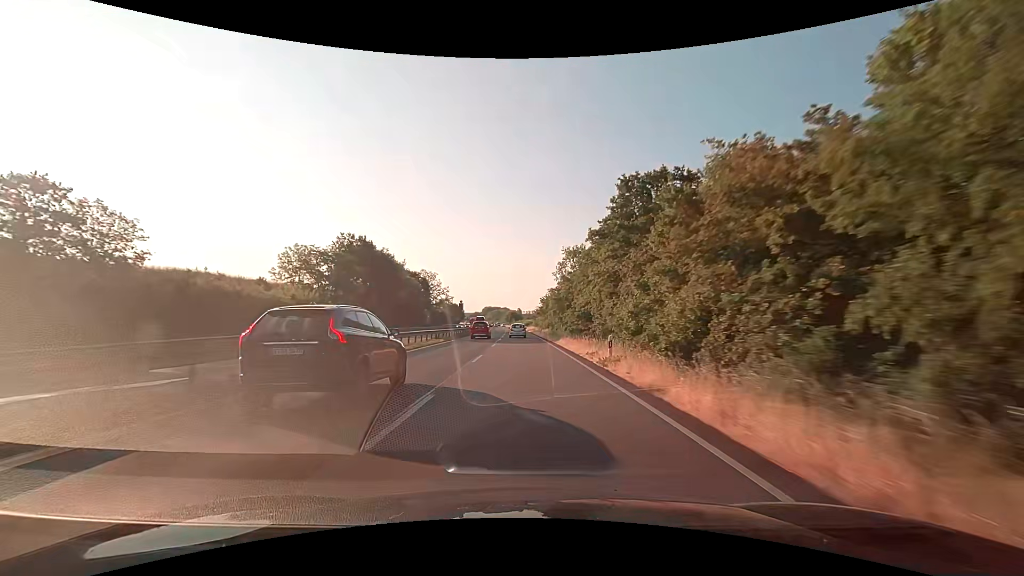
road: trunk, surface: asphalt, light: Day
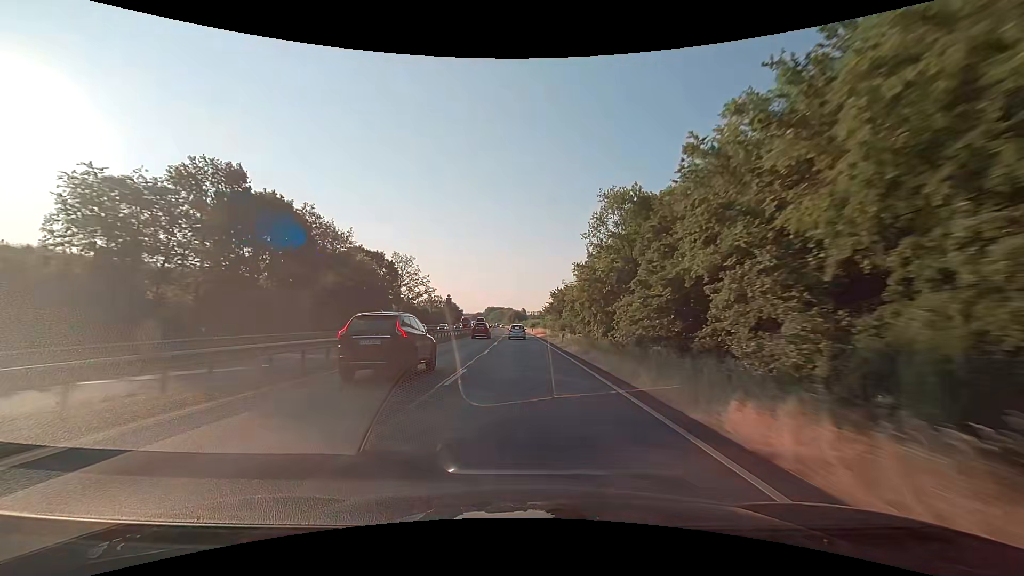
(-0.1, +31.0) m; 0°
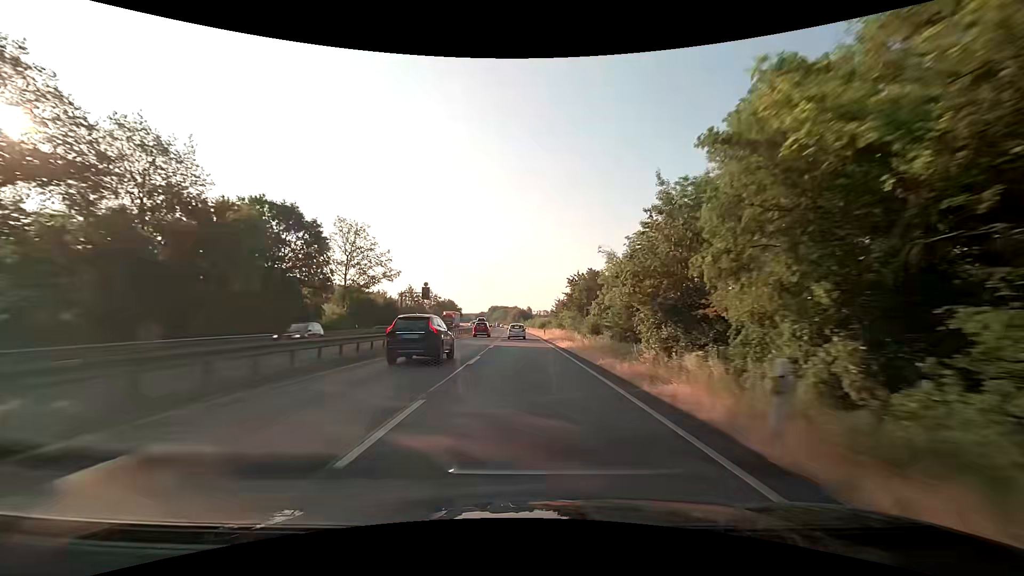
(-0.2, +30.9) m; -1°
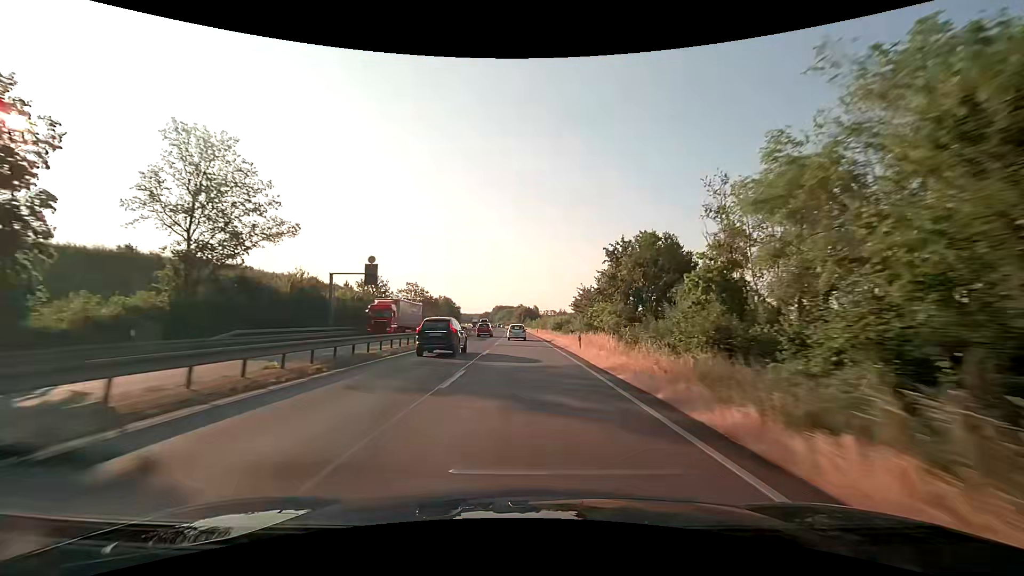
(-0.2, +30.8) m; -1°
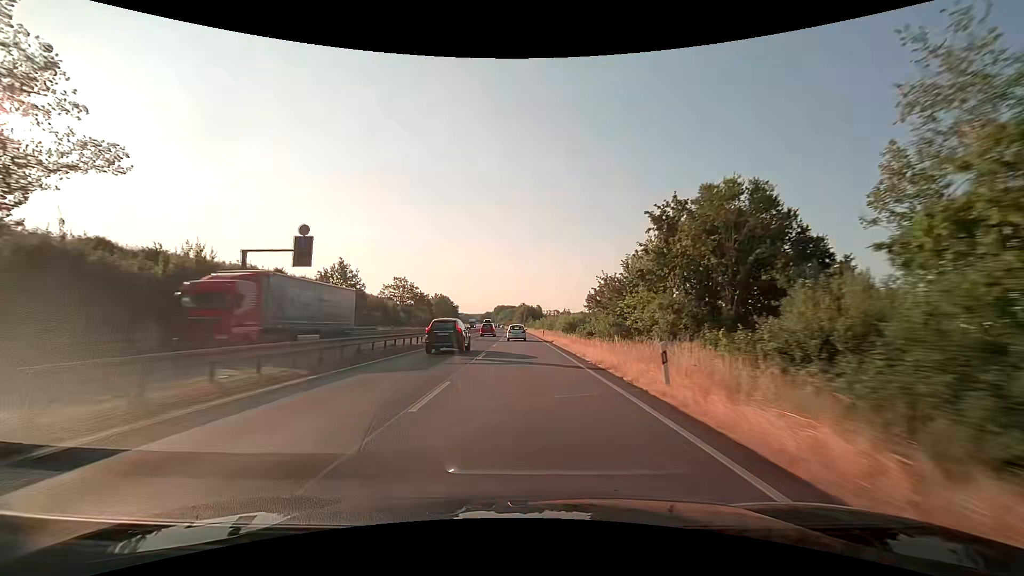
(0.0, +15.3) m; 0°
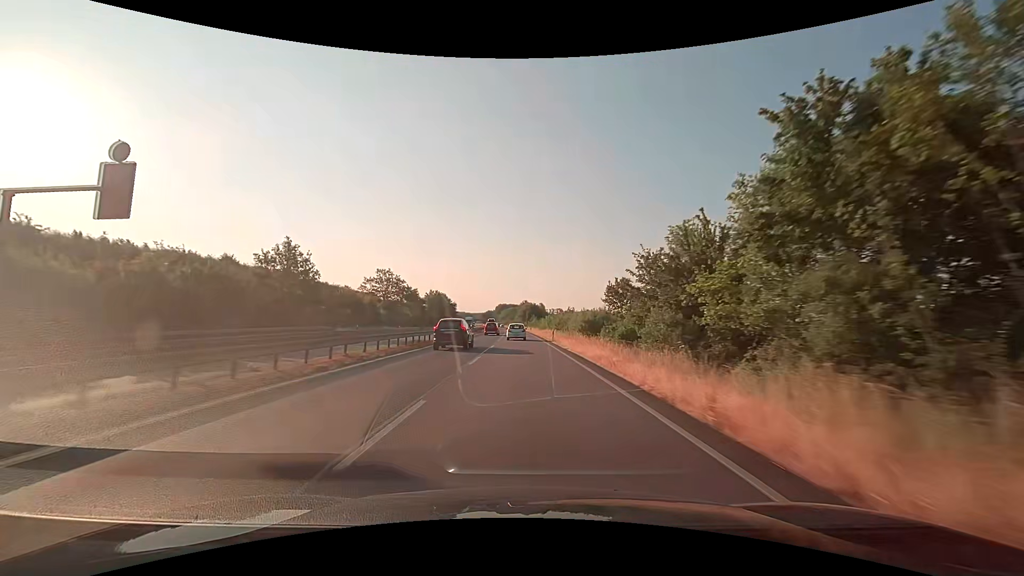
(0.0, +15.3) m; 0°
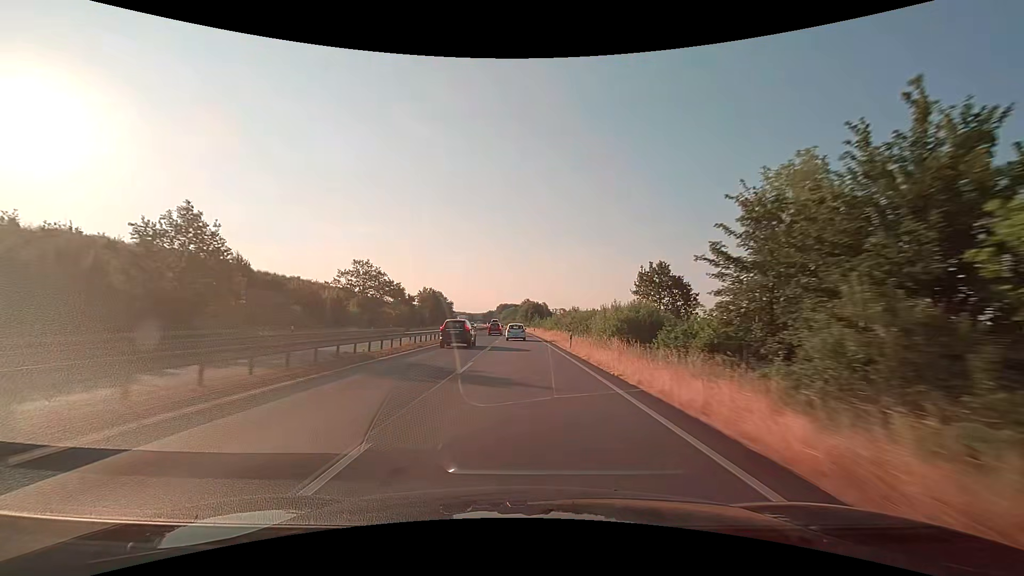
(0.0, +15.2) m; 0°
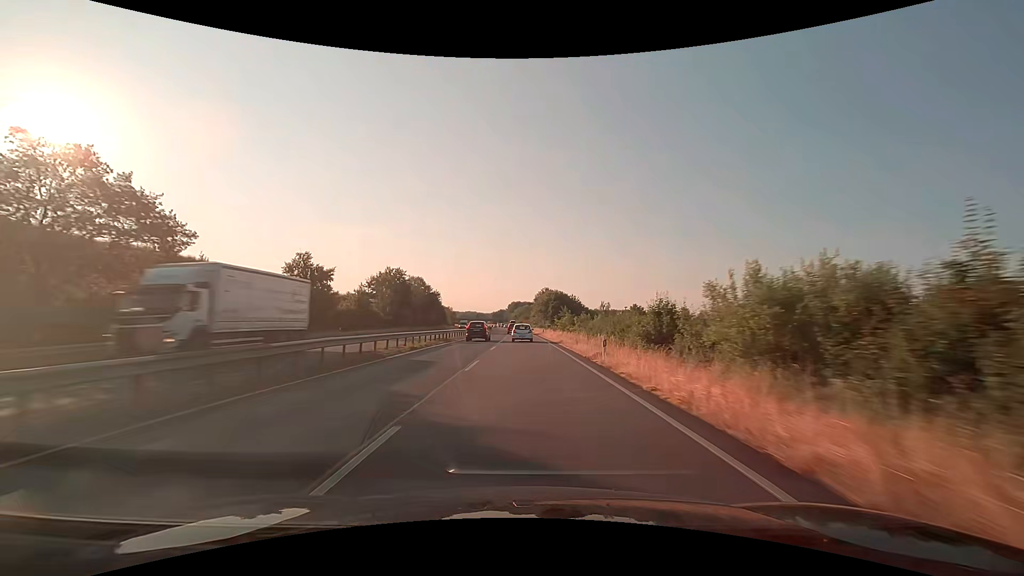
(-0.7, +60.3) m; -1°
(0, +10) (0, +20) (0, +30) (0, +40) (0, +50) (0, +60) (-1, +70) (-1, +80) (-1, +90) (-1, +100) m
